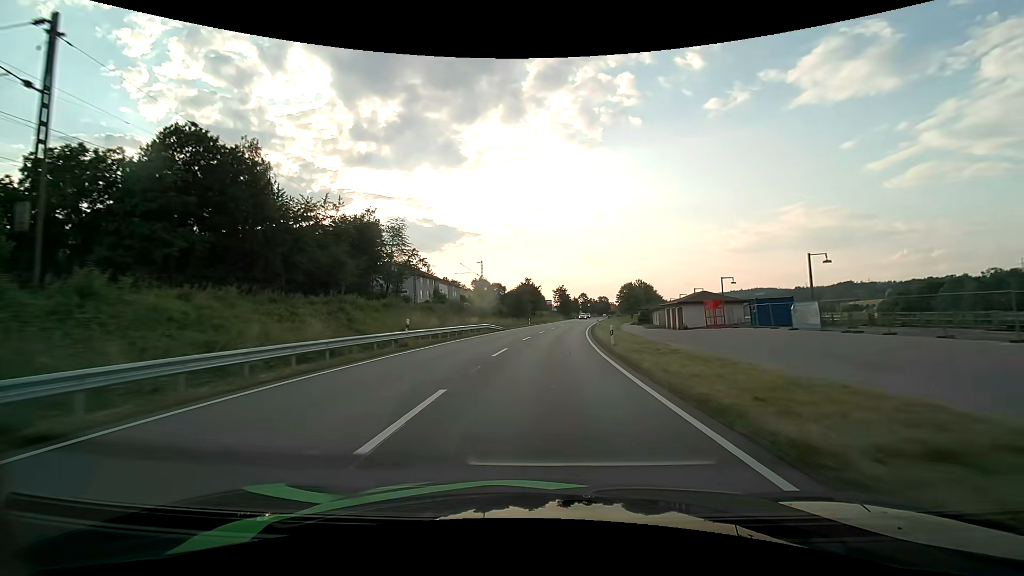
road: primary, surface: asphalt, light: Day
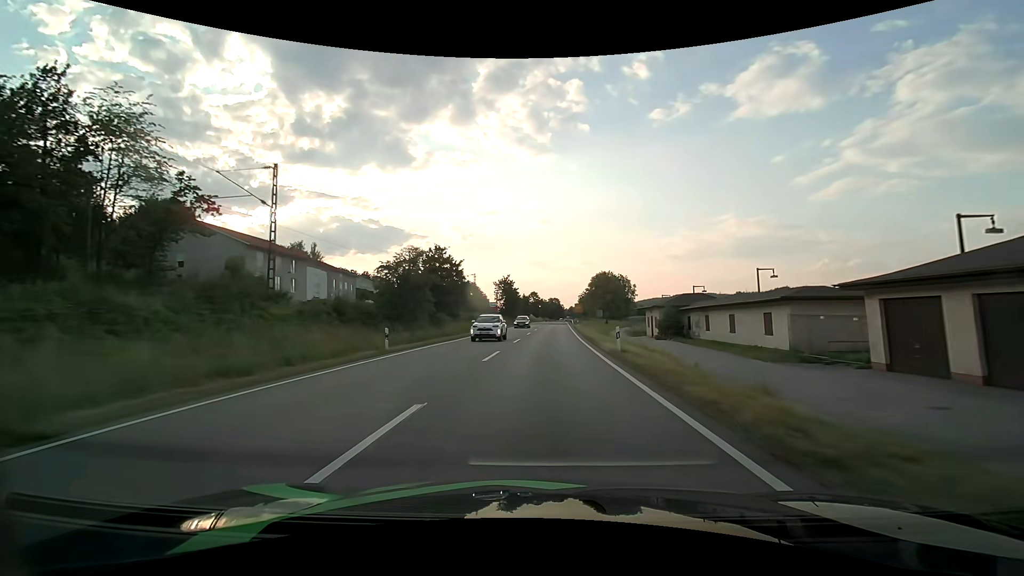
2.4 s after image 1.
(+2.7, +49.4) m; +6°
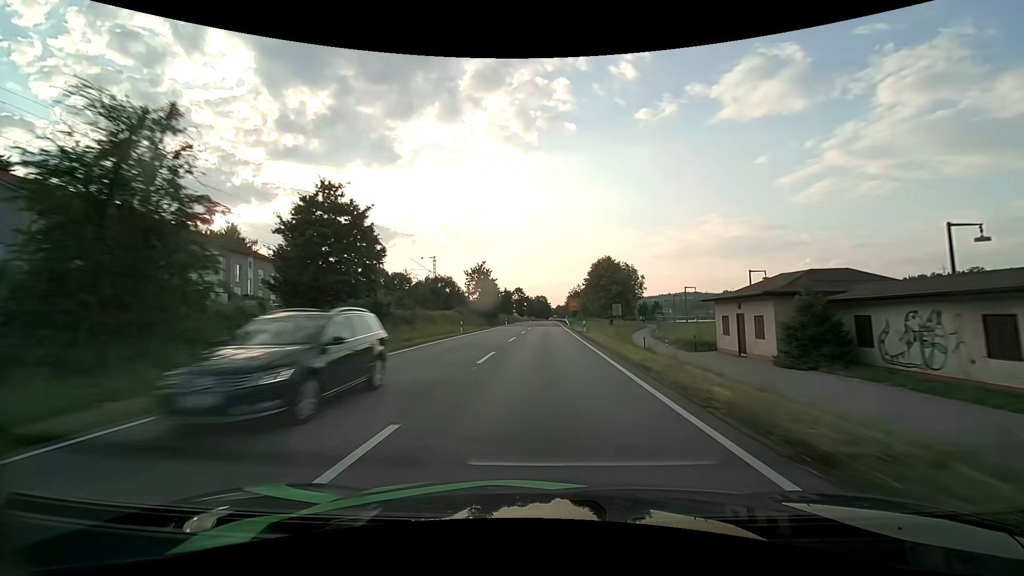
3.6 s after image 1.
(+0.4, +25.4) m; +1°
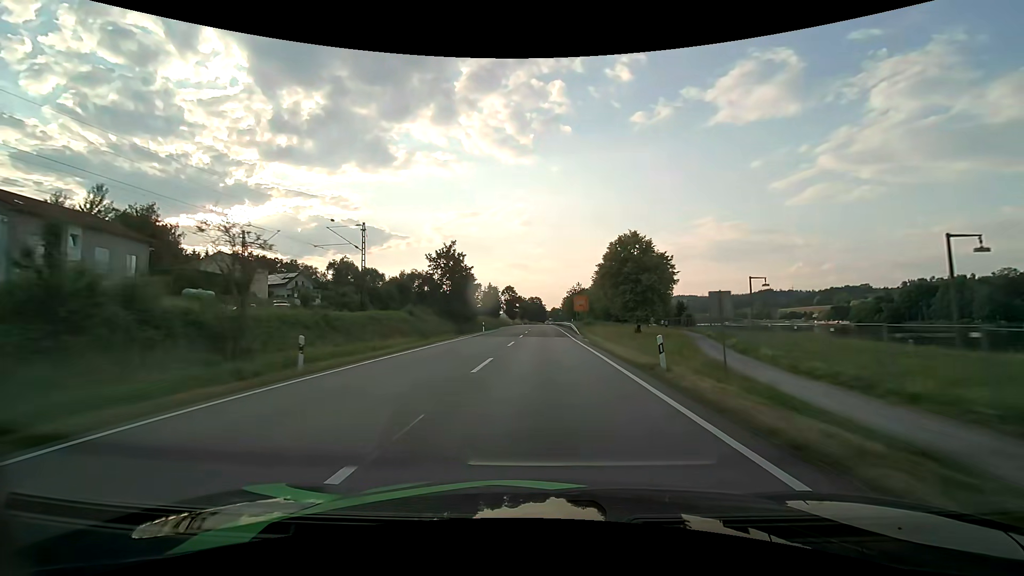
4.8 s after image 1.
(+0.2, +25.8) m; +1°
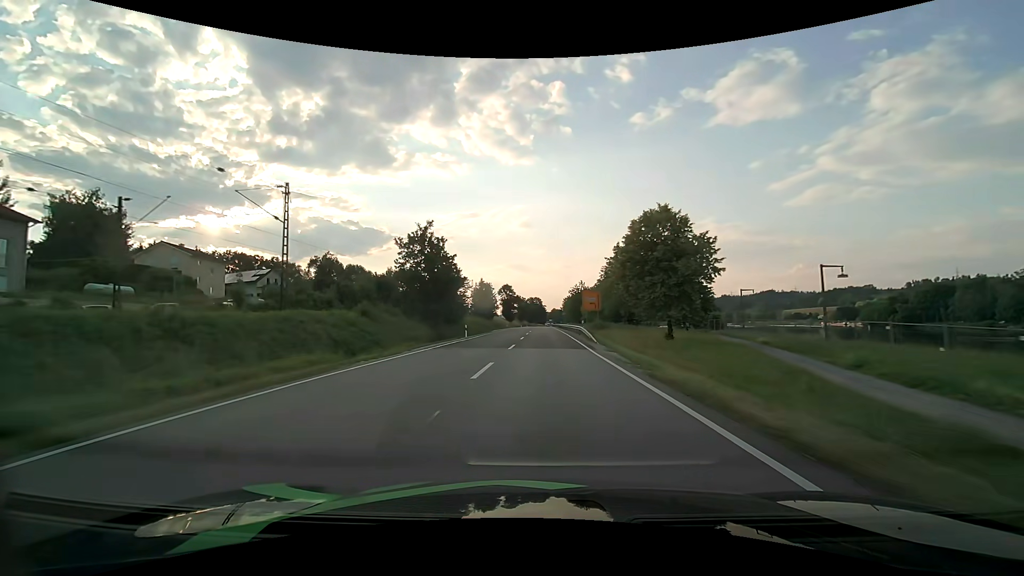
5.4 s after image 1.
(0.0, +13.1) m; 0°
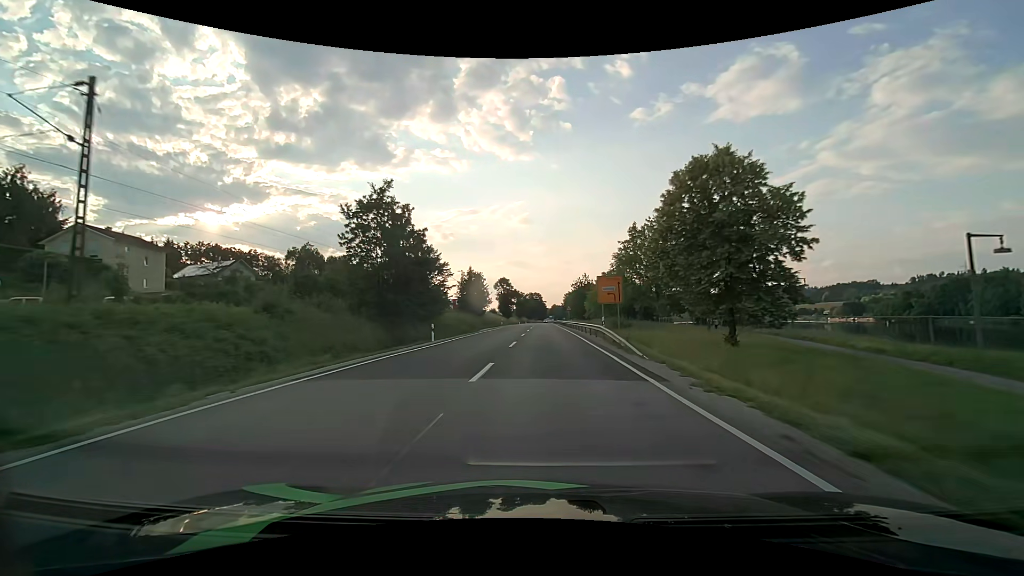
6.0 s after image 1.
(0.0, +13.2) m; 0°
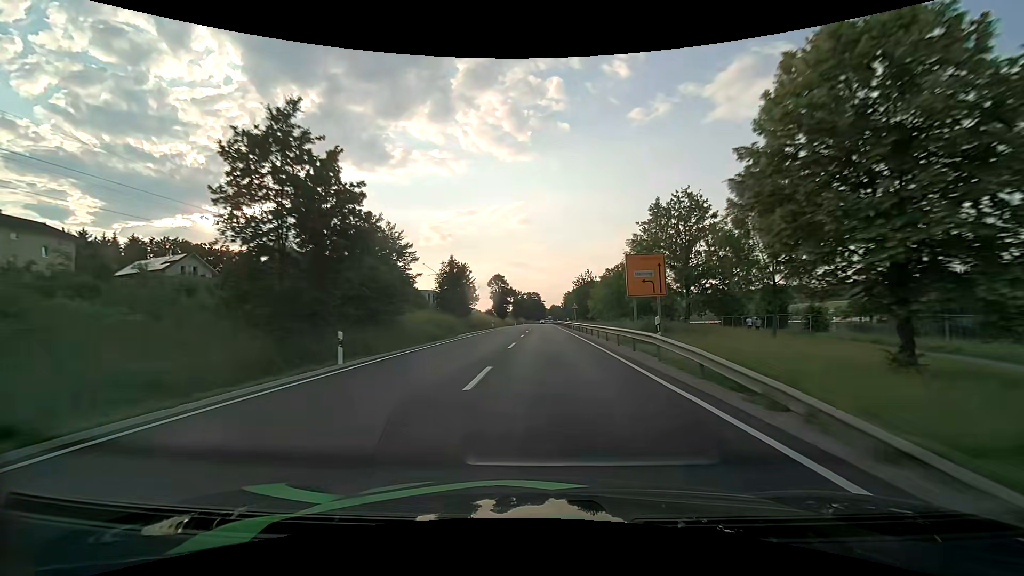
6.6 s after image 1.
(0.0, +13.3) m; 0°
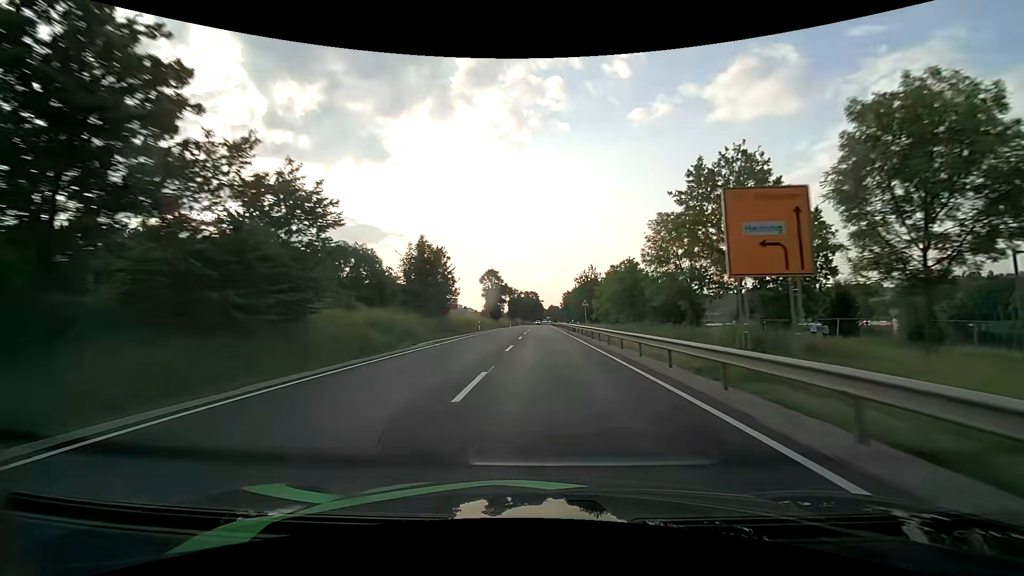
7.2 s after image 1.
(0.0, +13.3) m; 0°
(0, +10) (0, +20) (0, +30) (0, +40) (0, +50) (0, +60) (0, +70) (+1, +80) (+1, +90) (+1, +100) m
